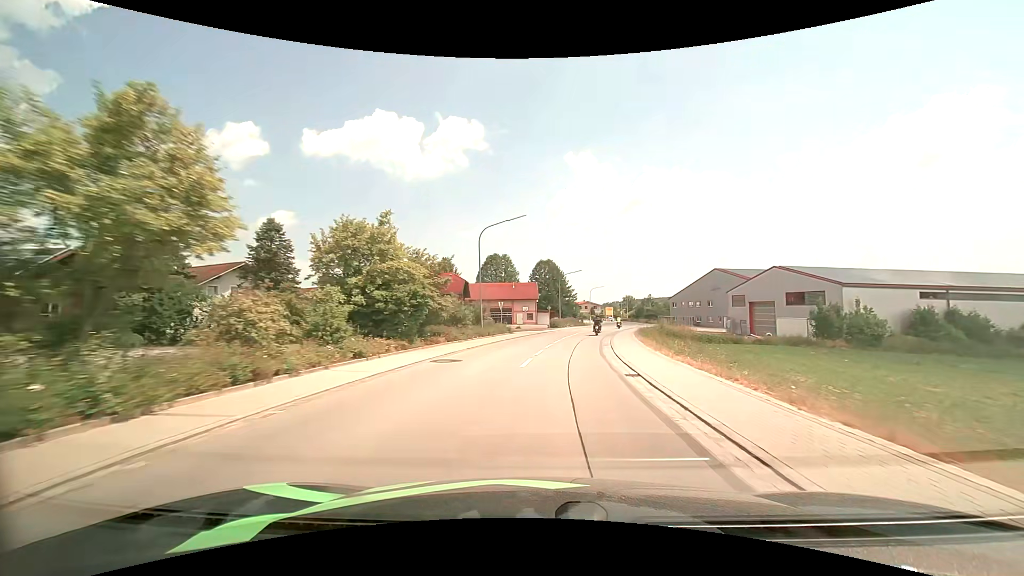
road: secondary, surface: asphalt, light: Day
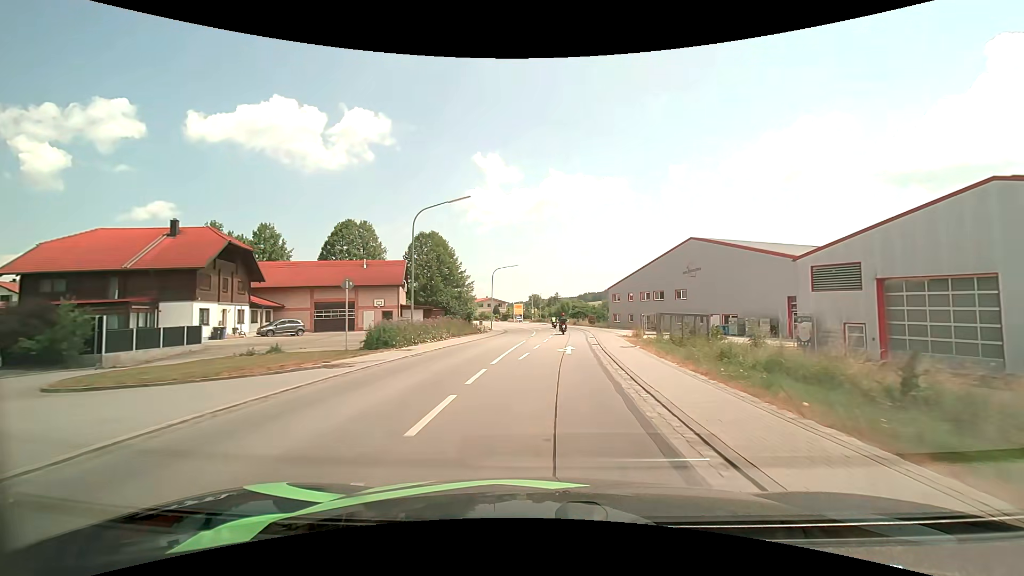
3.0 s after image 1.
(+4.7, +43.4) m; +11°
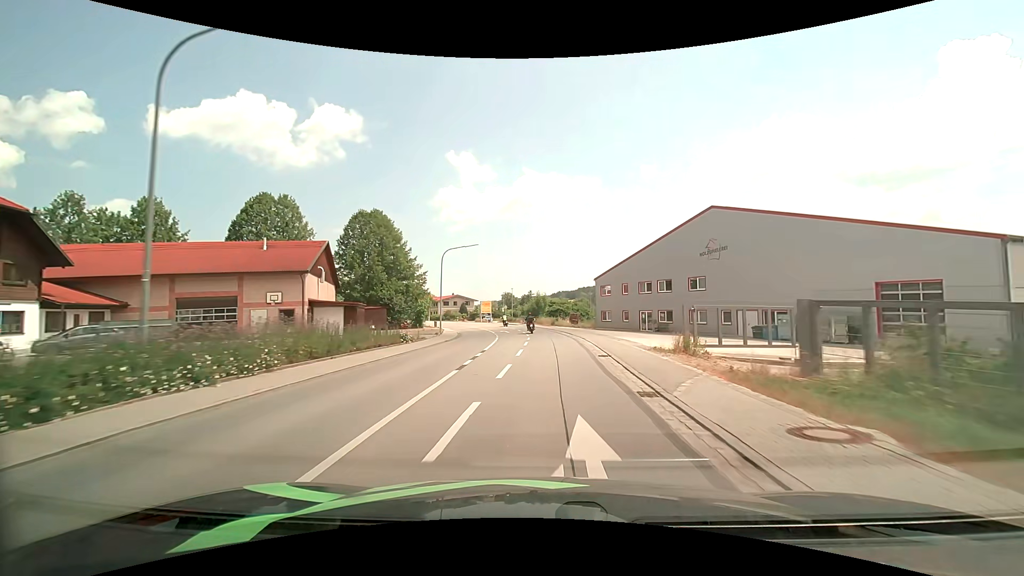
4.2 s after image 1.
(+0.5, +17.5) m; +3°
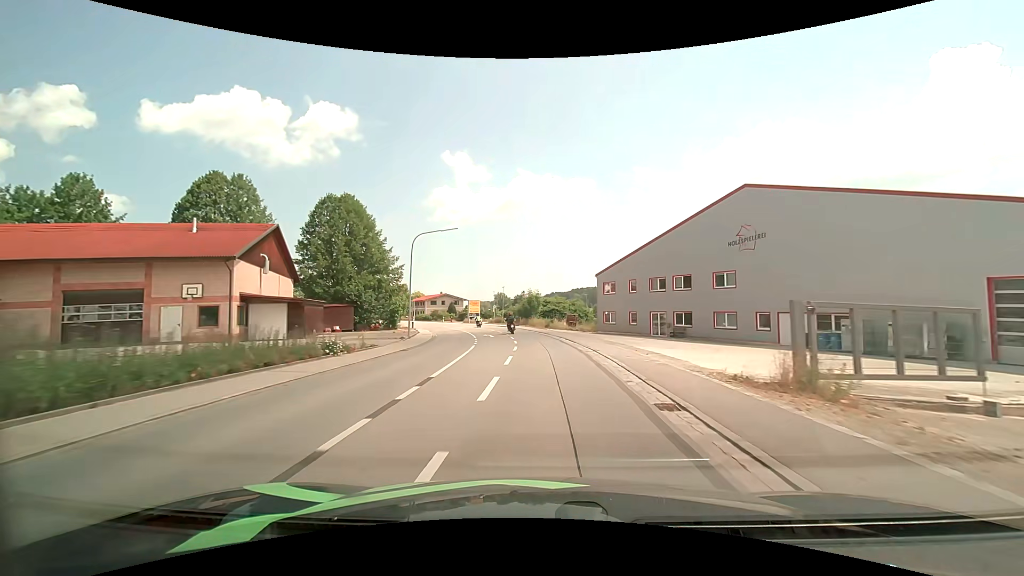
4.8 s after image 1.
(0.0, +8.8) m; 0°
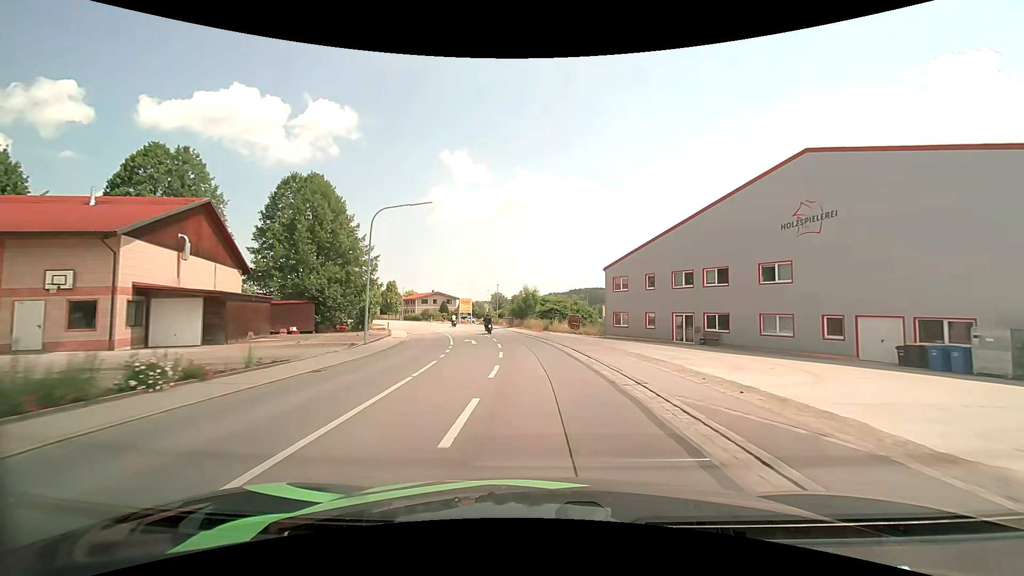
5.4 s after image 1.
(+0.1, +8.7) m; 0°
